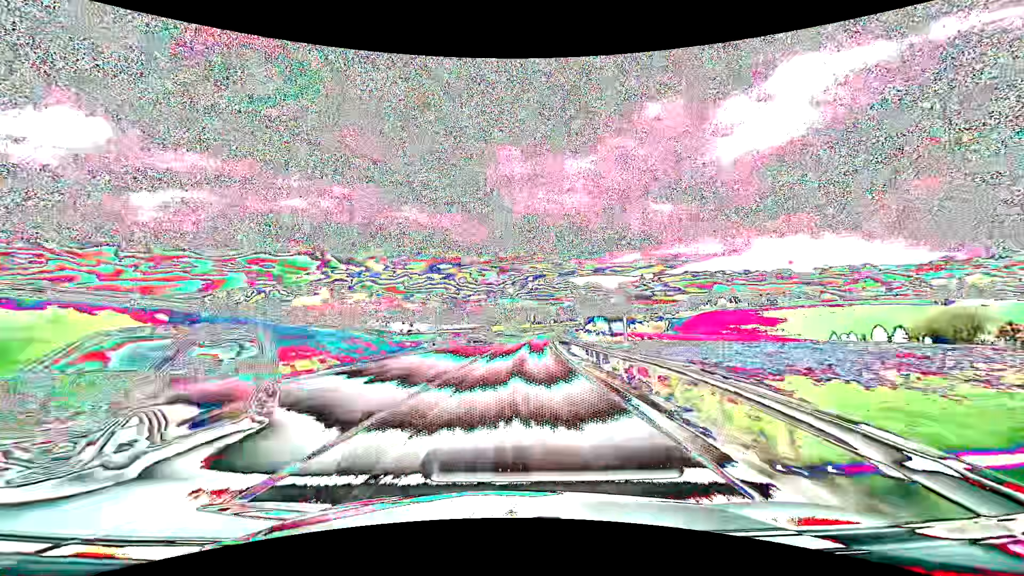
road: primary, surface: asphalt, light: Day
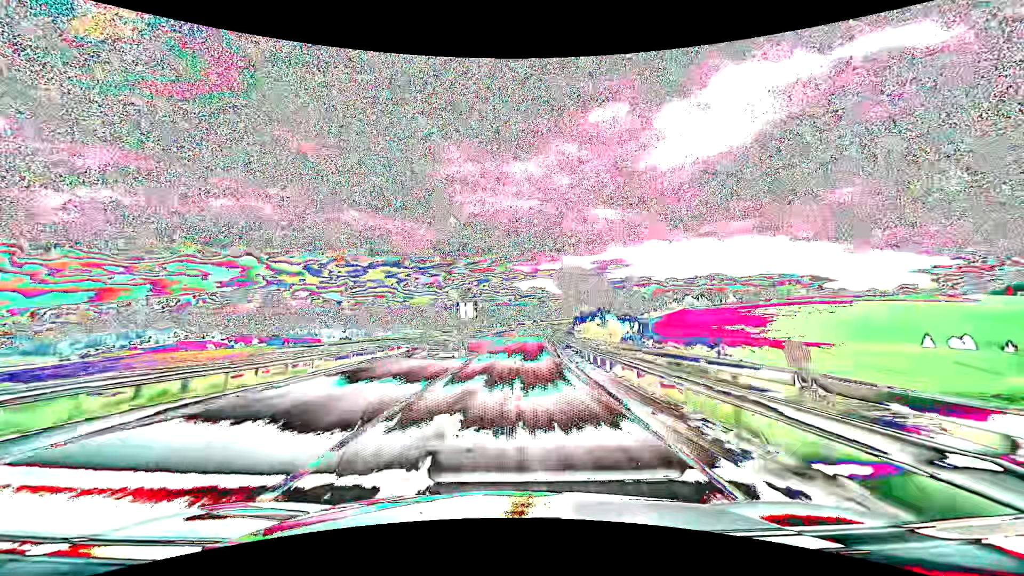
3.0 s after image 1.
(+4.7, +78.8) m; +6°
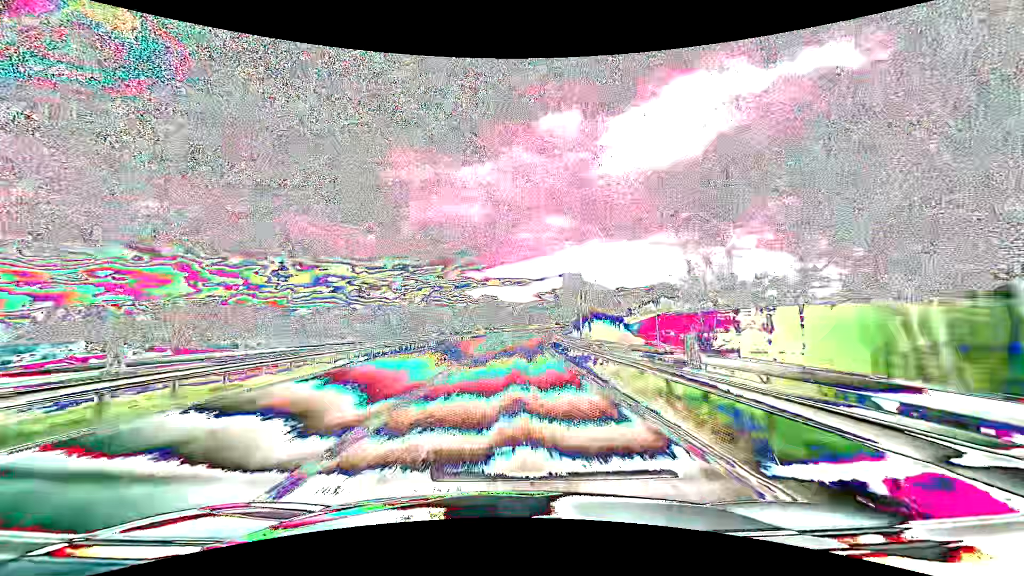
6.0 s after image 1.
(+3.7, +78.8) m; +5°
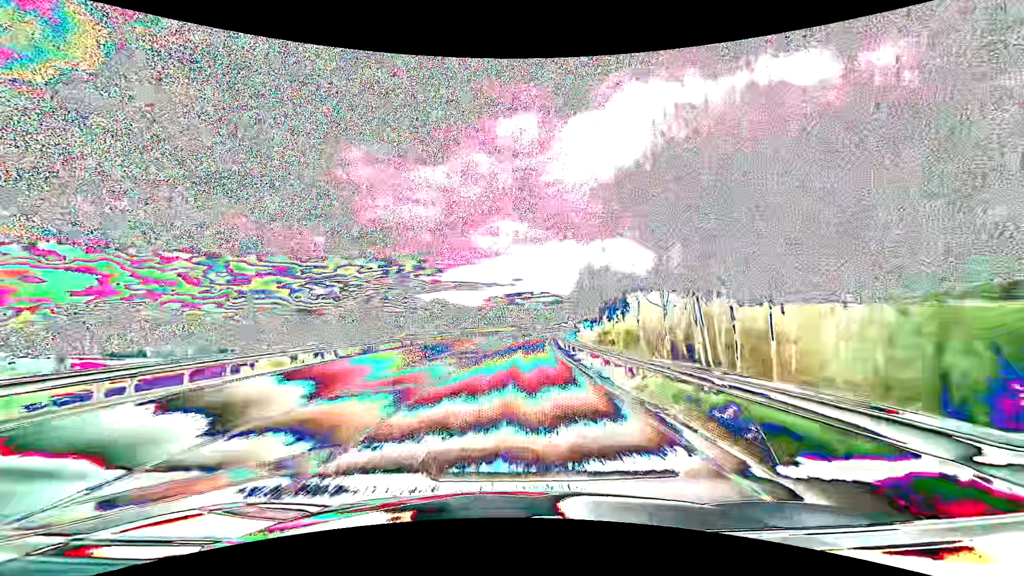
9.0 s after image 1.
(+4.0, +78.7) m; +6°
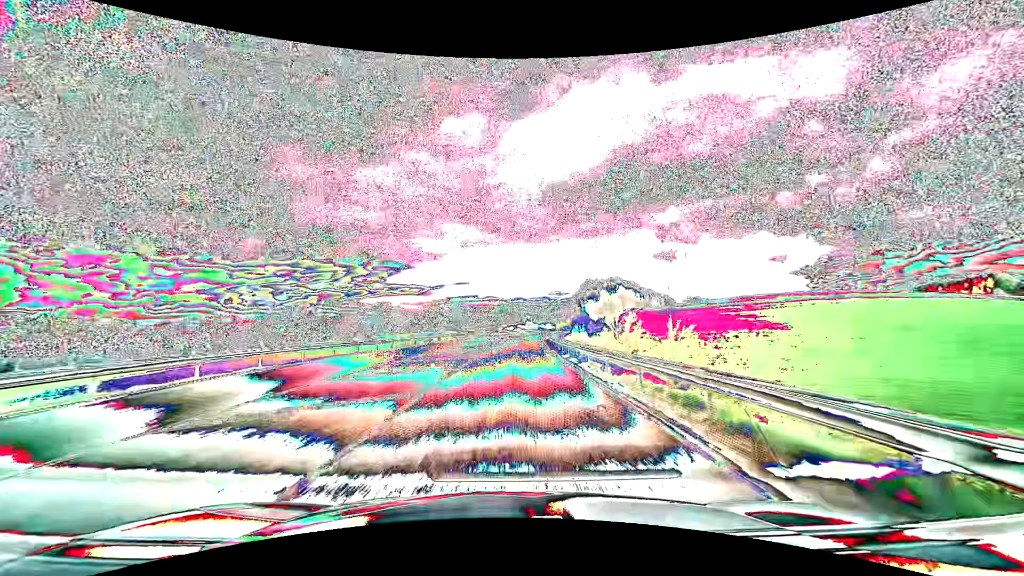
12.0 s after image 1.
(+4.5, +78.8) m; +6°
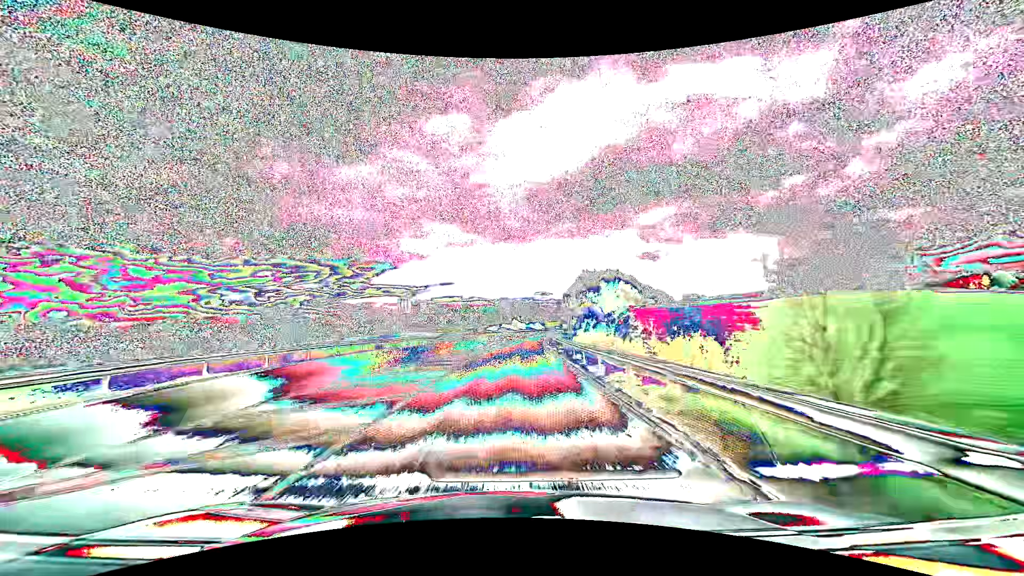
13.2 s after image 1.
(+0.6, +31.6) m; +2°
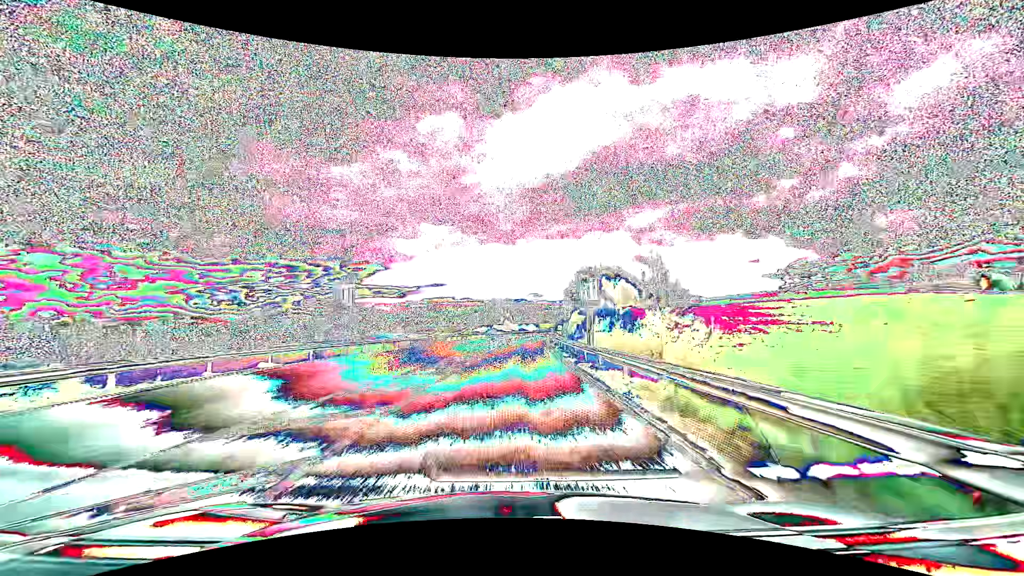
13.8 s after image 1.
(+0.1, +15.8) m; +1°
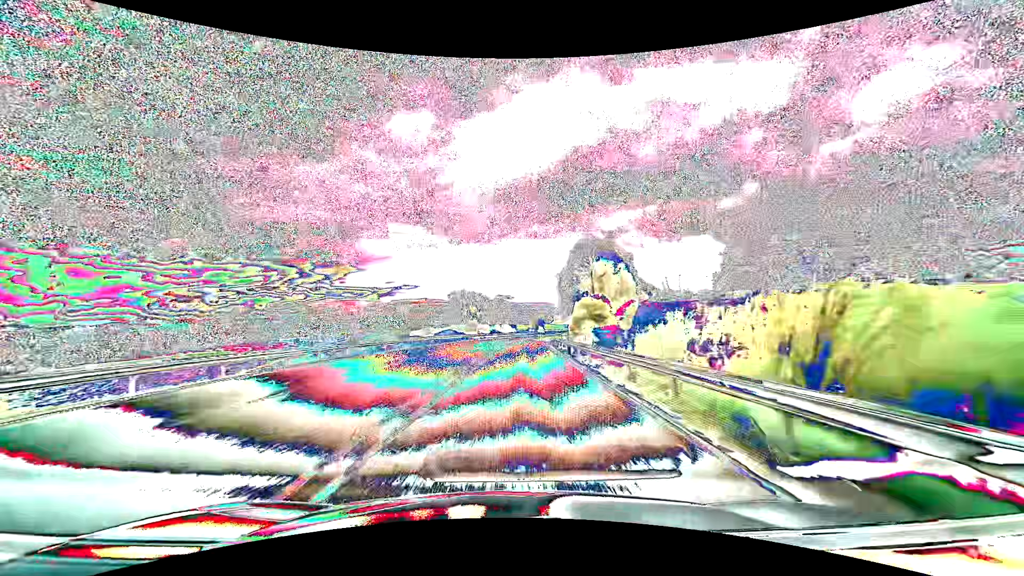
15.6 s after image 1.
(+1.3, +47.3) m; +3°
